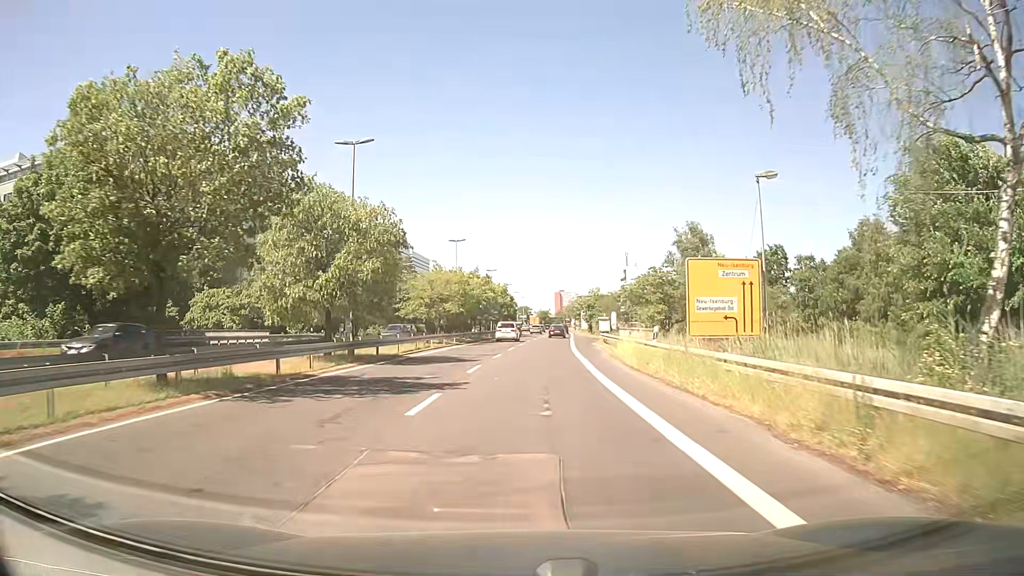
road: secondary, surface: asphalt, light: Day
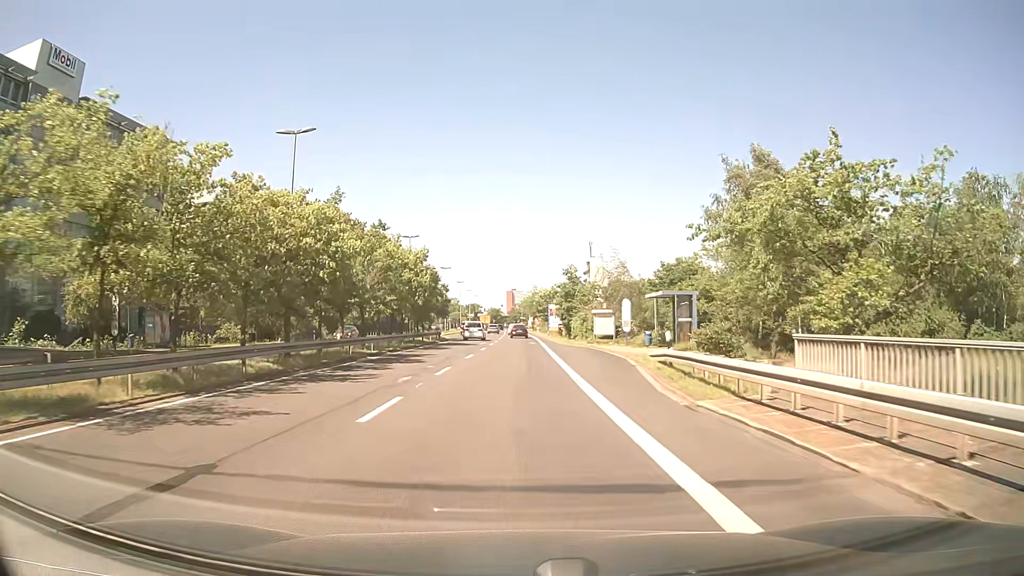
(+1.4, +36.9) m; +4°
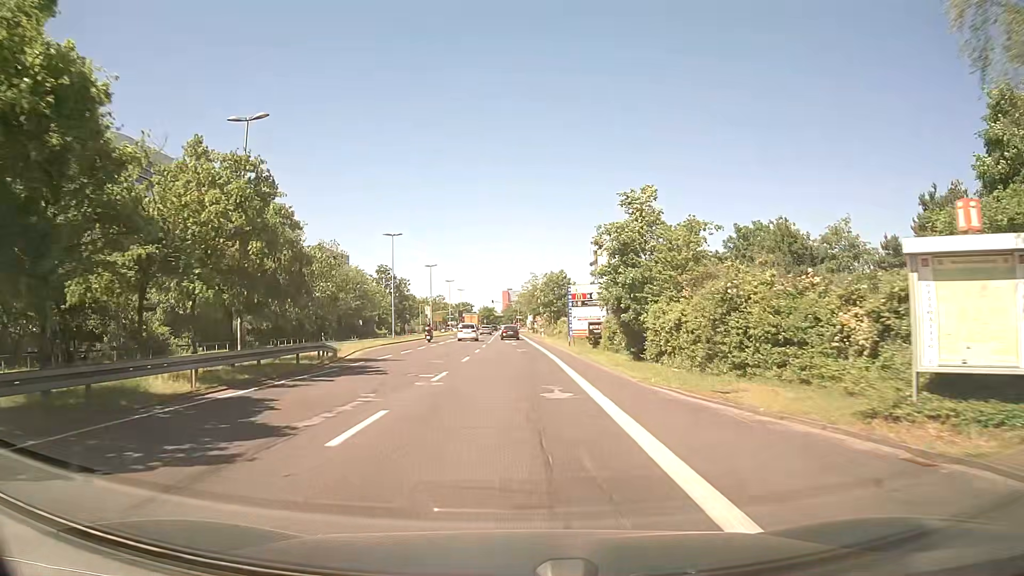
(+0.4, +37.6) m; 0°
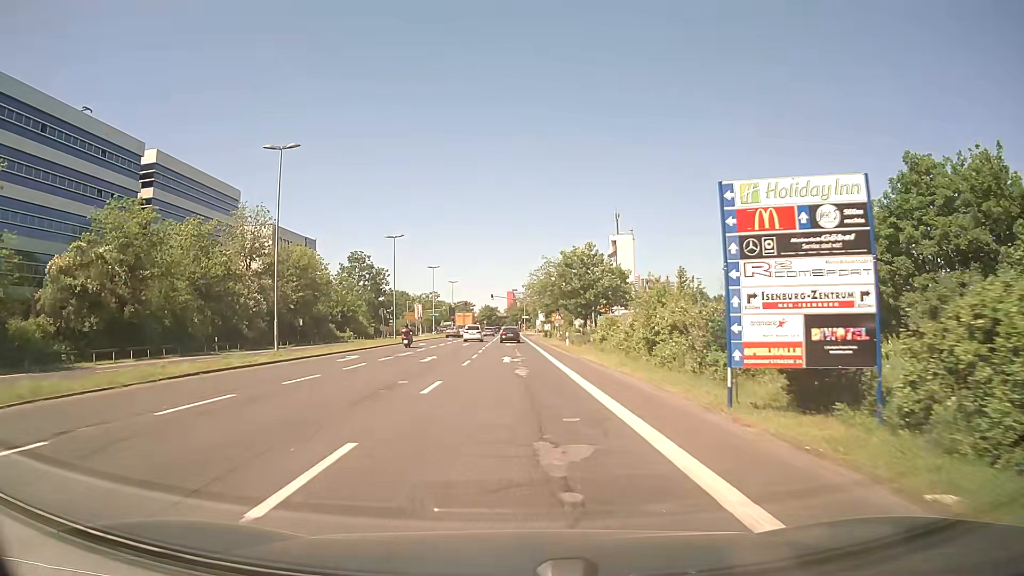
(-0.2, +30.5) m; 0°
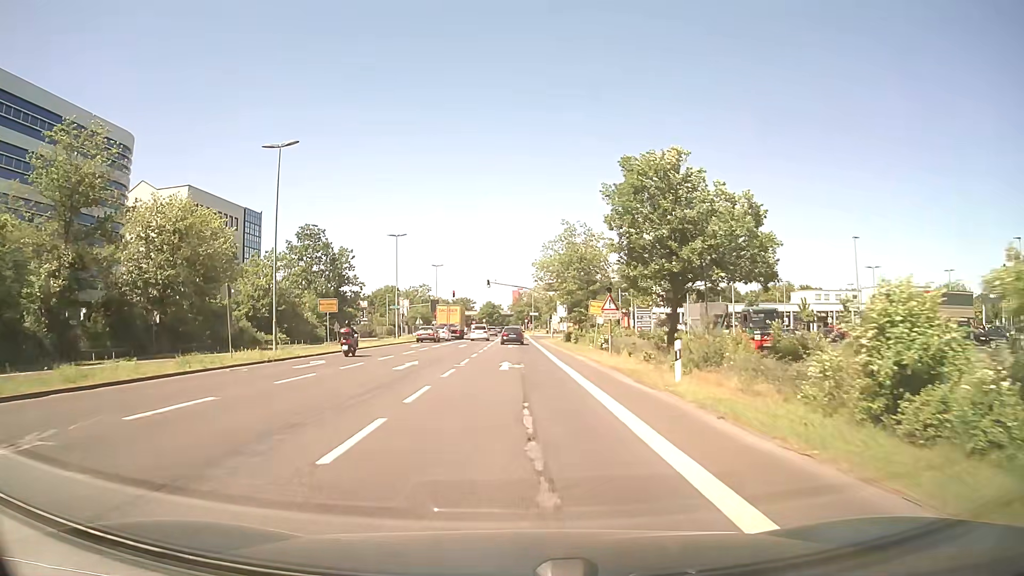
(-0.2, +30.9) m; -1°
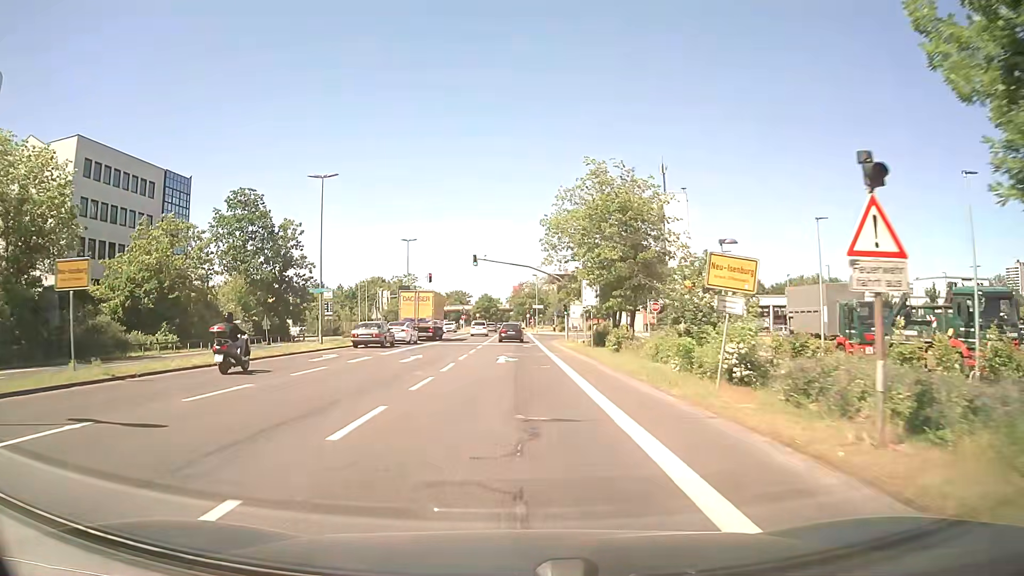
(0.0, +22.8) m; 0°
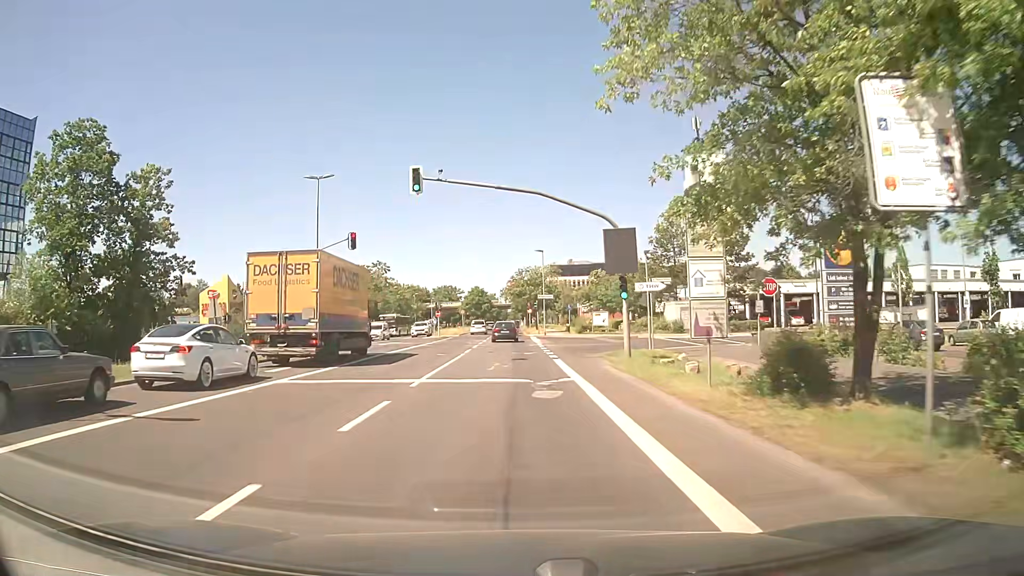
(-0.1, +29.1) m; 0°
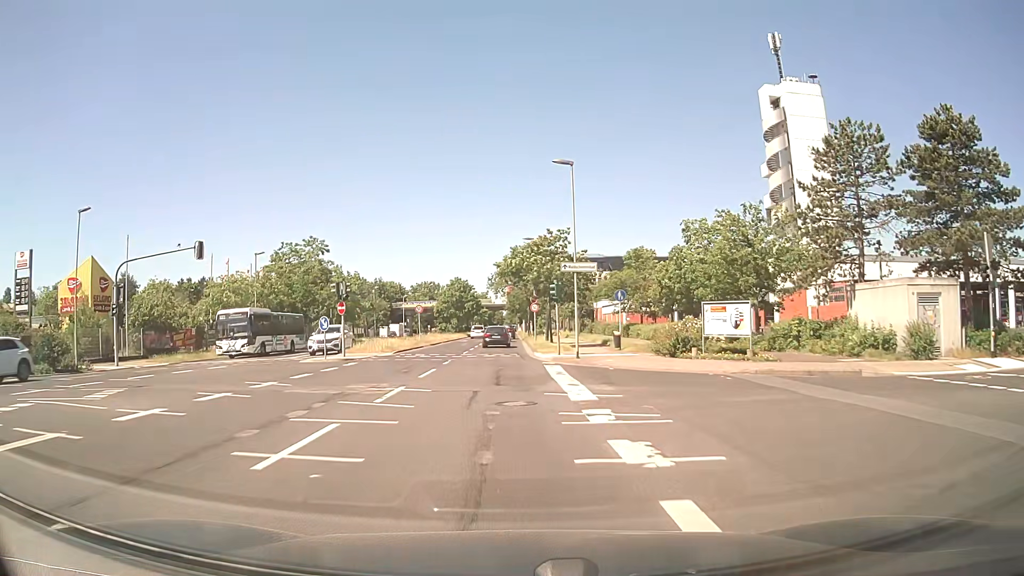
(0.0, +36.0) m; 0°
(0, +10) (0, +20) (0, +30) (-1, +40) (-1, +50) (-1, +60) (-1, +70) (-1, +80) (-2, +90) (-2, +100) m
